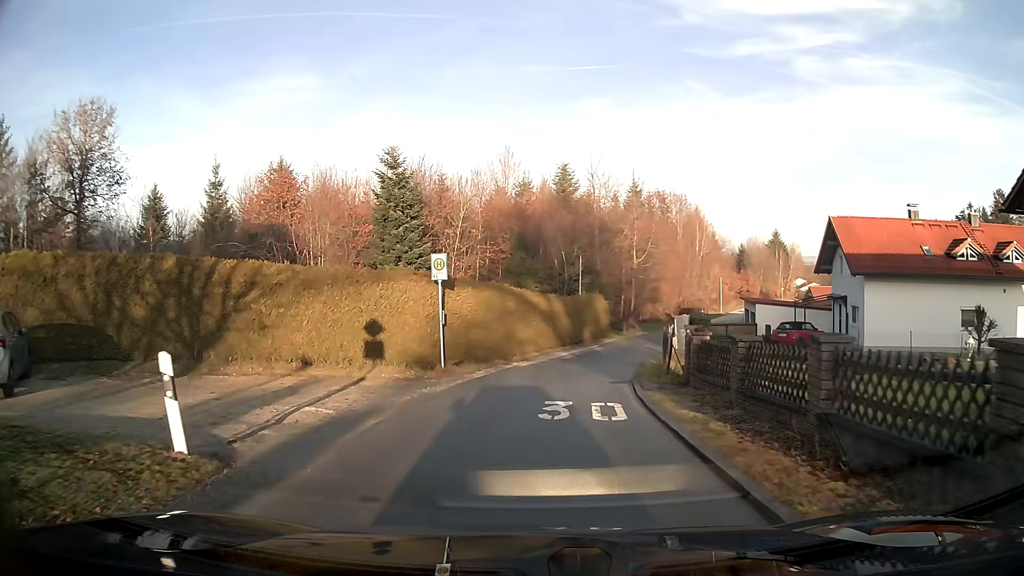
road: residential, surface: asphalt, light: Day
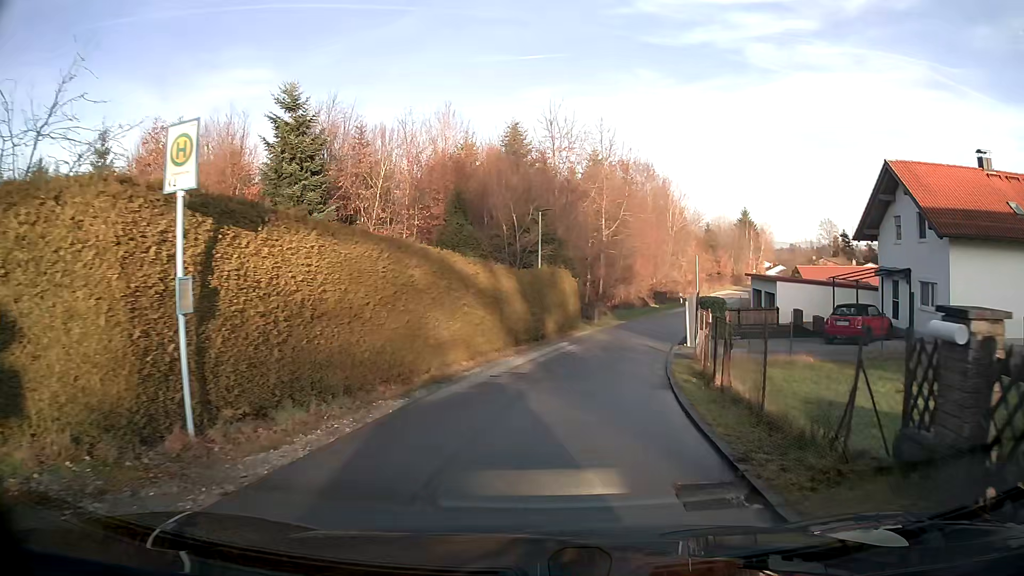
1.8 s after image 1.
(+0.4, +12.0) m; +5°
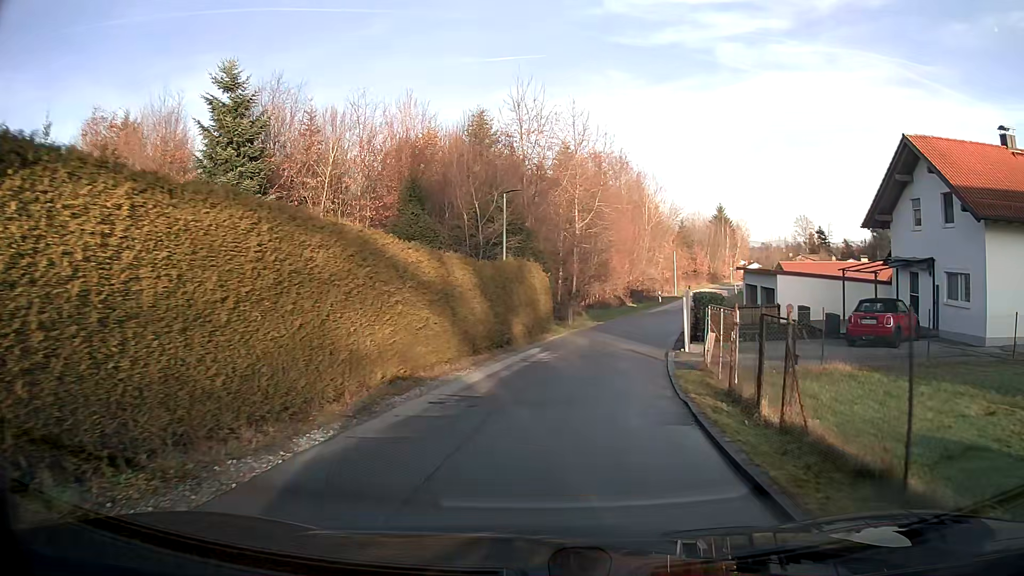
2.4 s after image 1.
(+0.1, +4.2) m; +2°
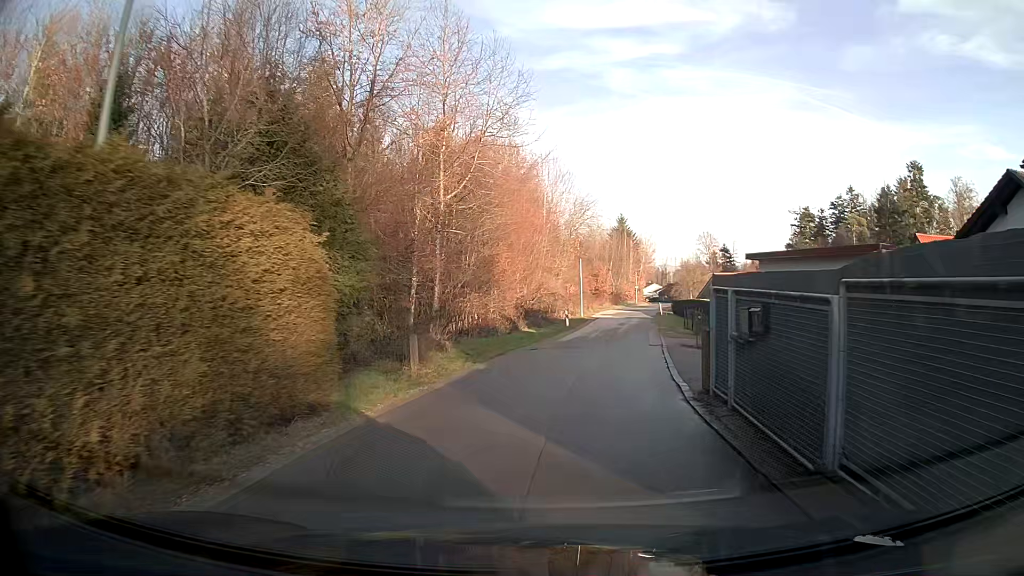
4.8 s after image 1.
(+1.5, +17.4) m; +10°
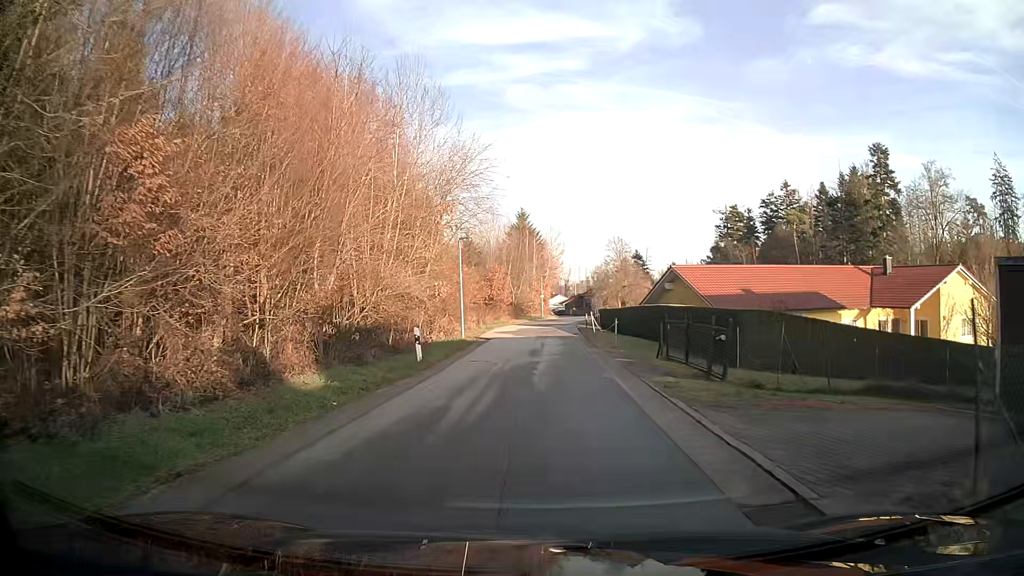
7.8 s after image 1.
(+1.8, +21.4) m; +7°
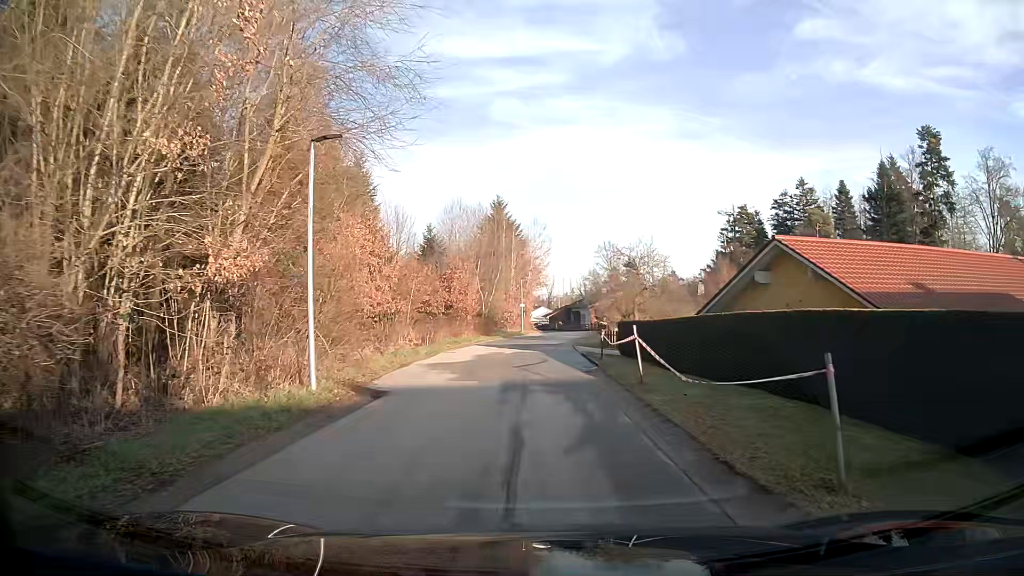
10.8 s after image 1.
(+0.3, +19.8) m; +2°
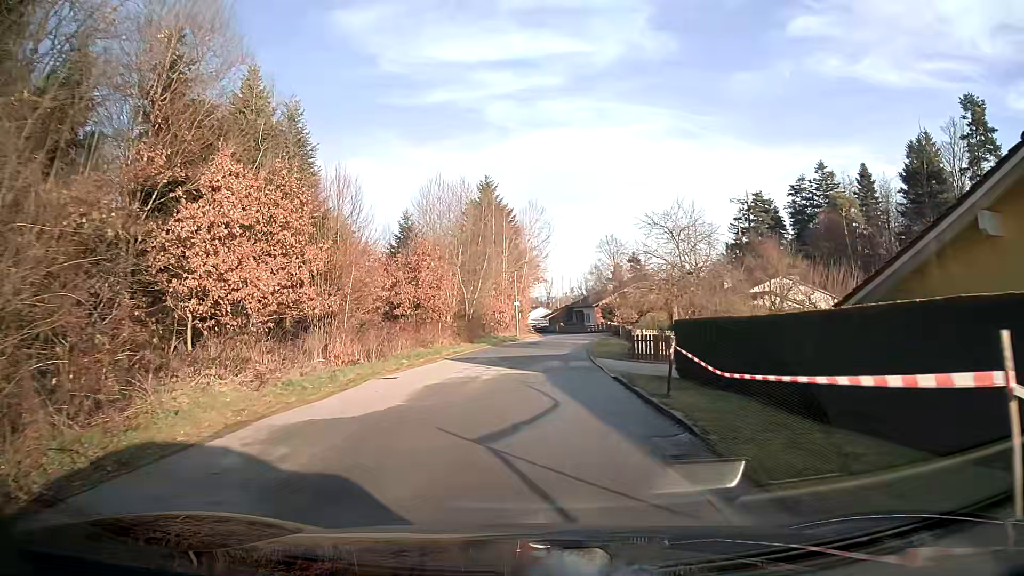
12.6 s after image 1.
(0.0, +12.1) m; 0°
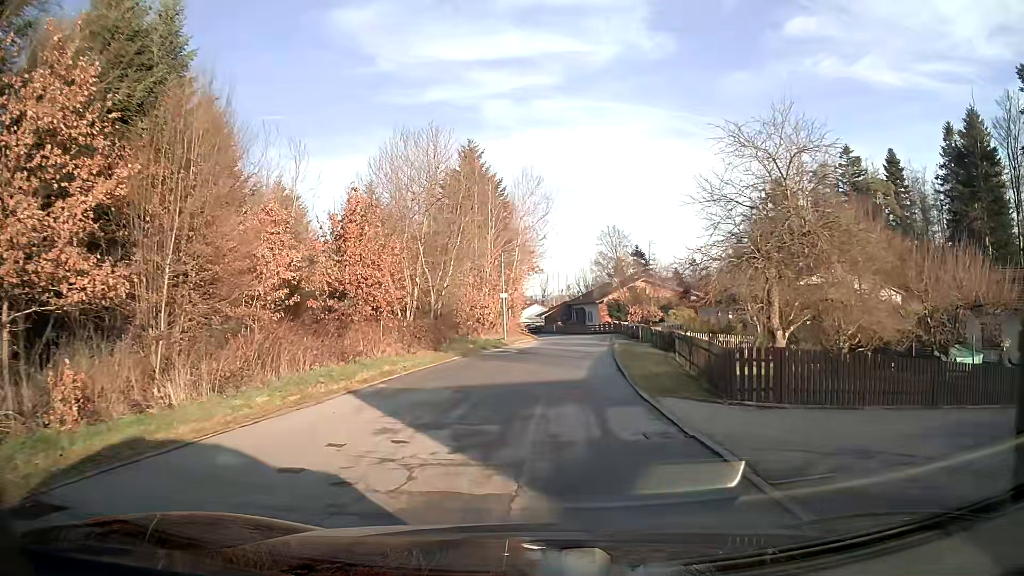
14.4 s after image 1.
(0.0, +13.0) m; 0°
(0, +10) (+1, +20) (+2, +30) (+3, +40) (+4, +50) (+4, +60) (+4, +70) (+1, +79) (-3, +89) (-8, +97) m
